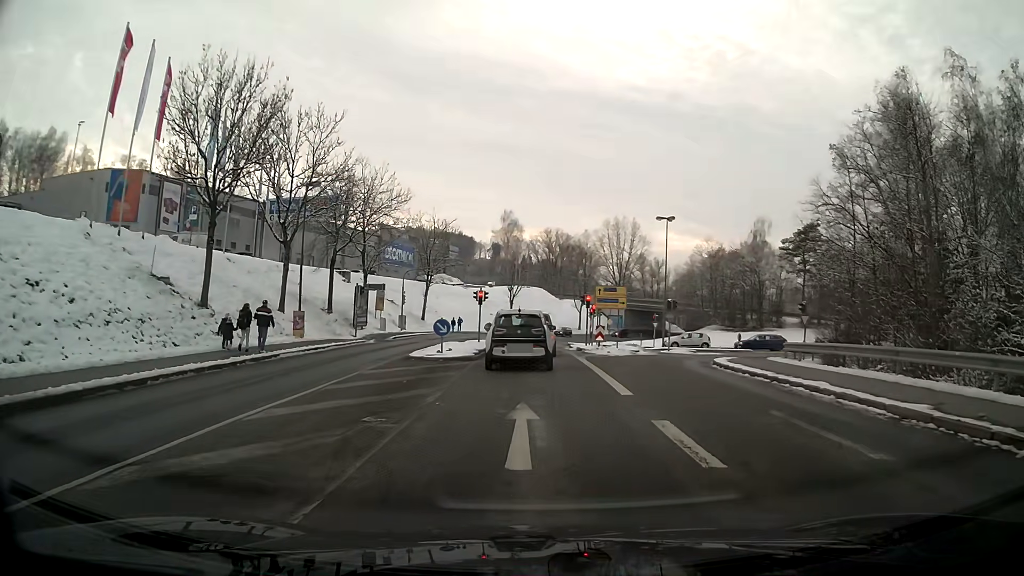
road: tertiary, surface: asphalt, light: Day
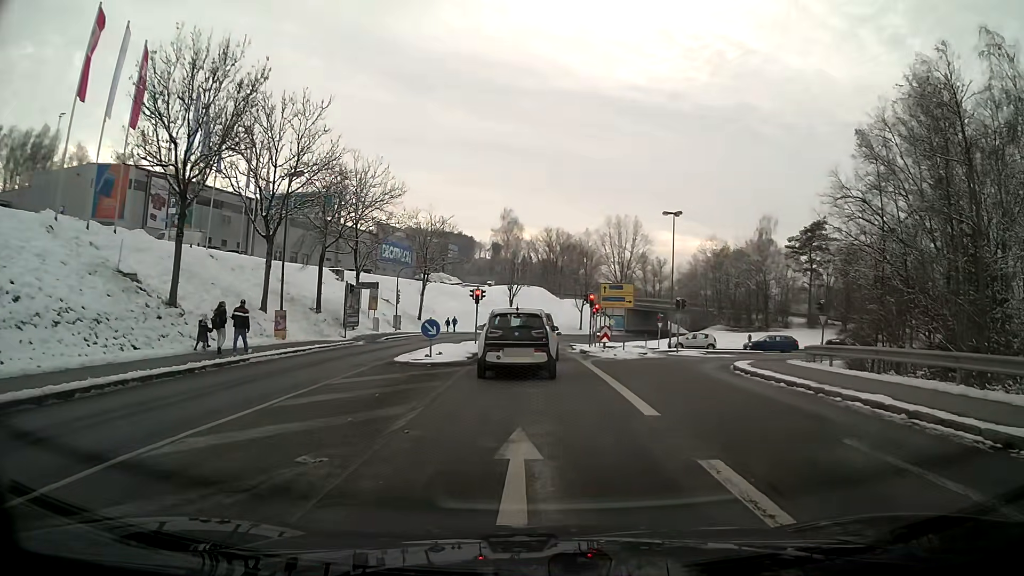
(0.0, +2.5) m; 0°
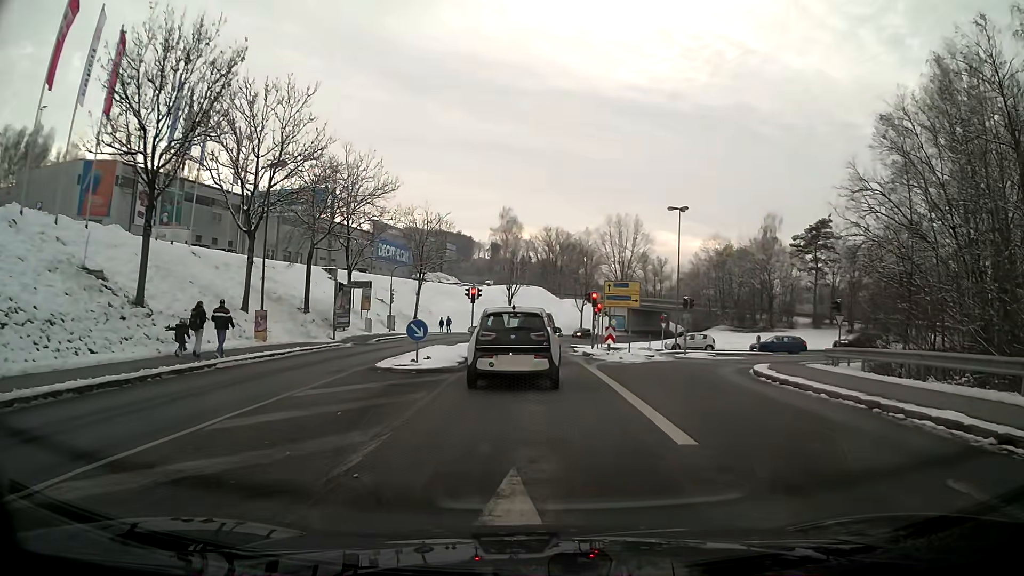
(0.0, +2.2) m; 0°
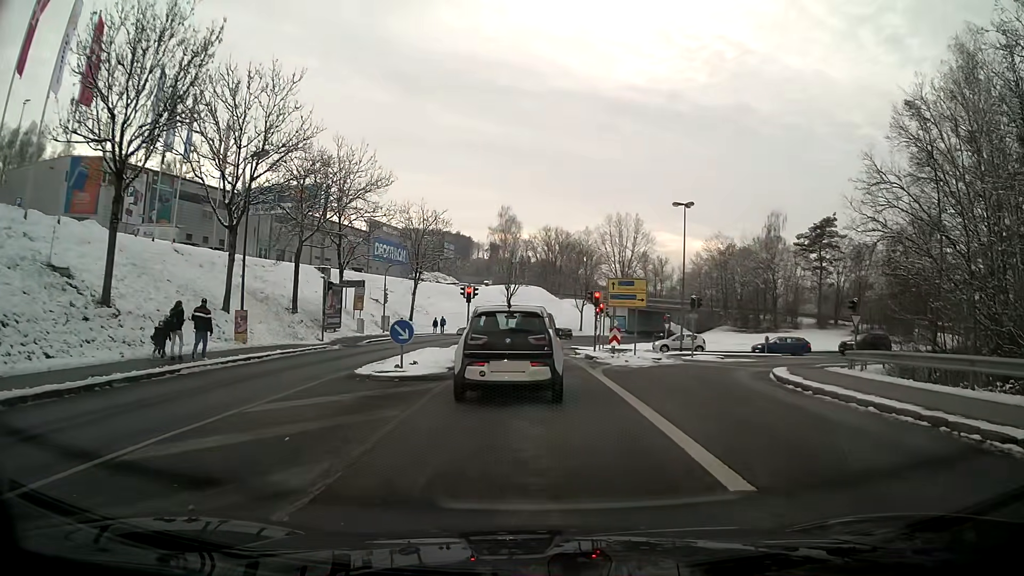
(0.0, +2.0) m; 0°
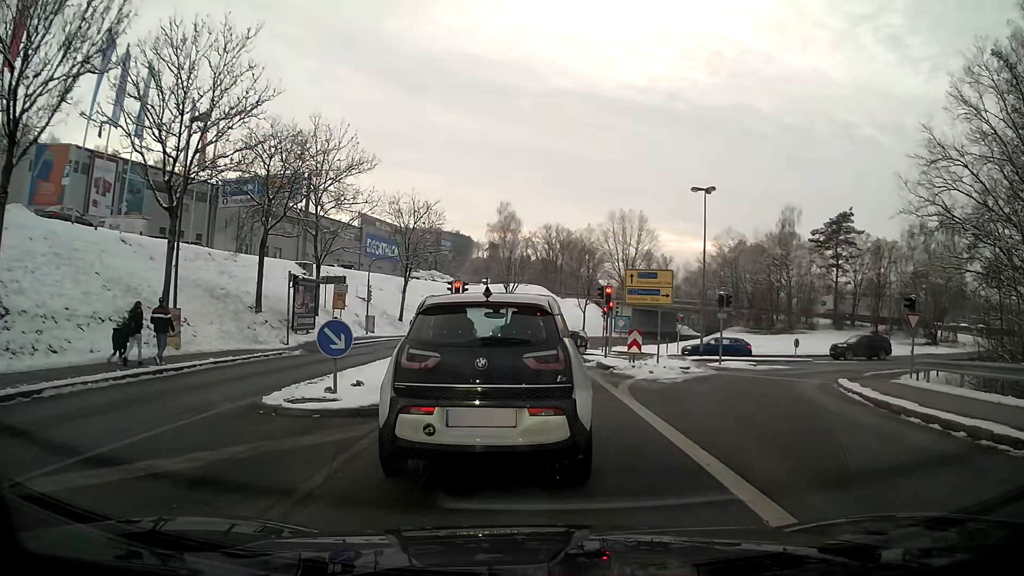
(0.0, +5.3) m; 0°
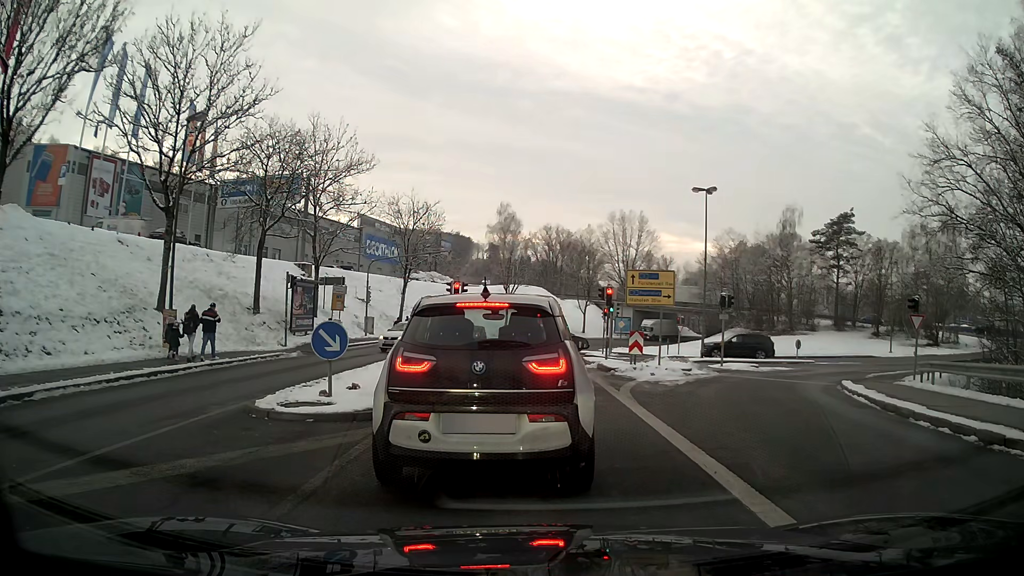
(0.0, +0.3) m; 0°
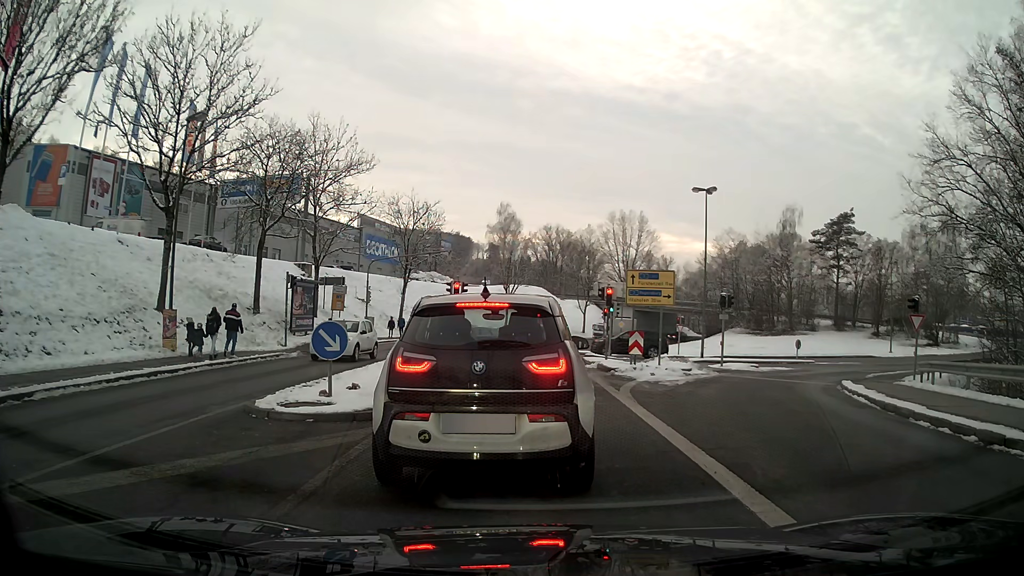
(0.0, 0.0) m; 0°
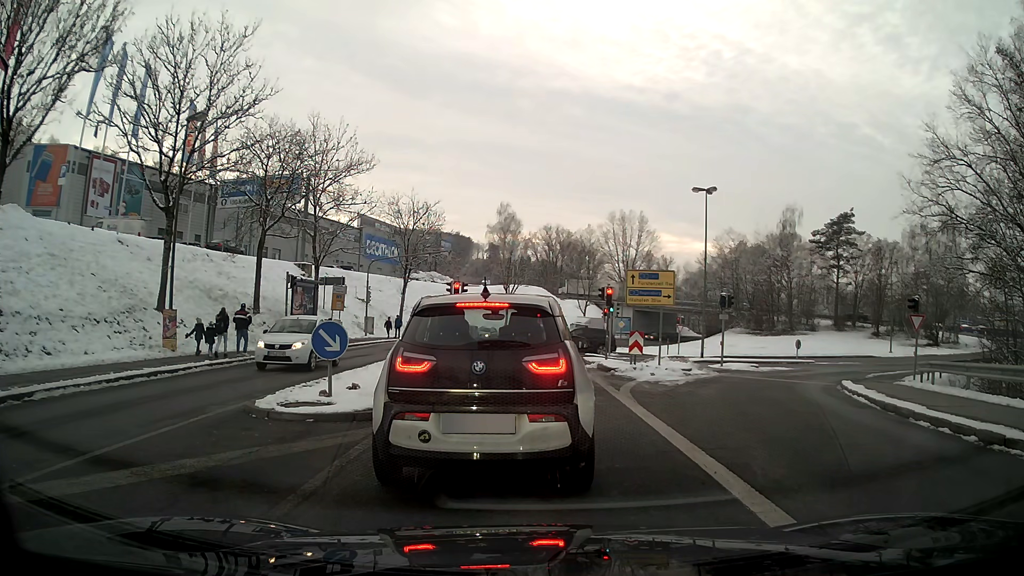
(0.0, 0.0) m; 0°
